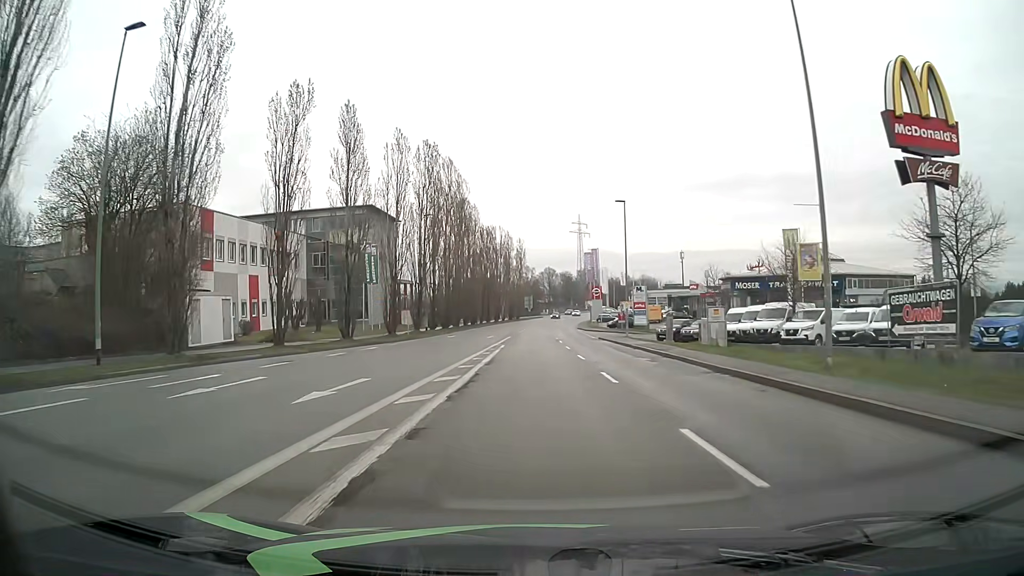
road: tertiary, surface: asphalt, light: Day
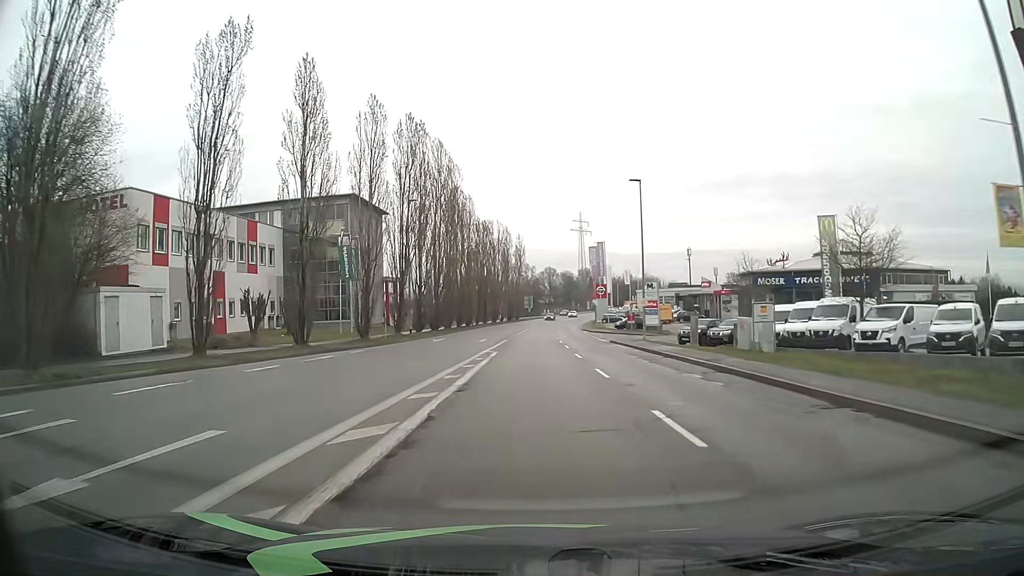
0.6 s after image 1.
(0.0, +7.8) m; 0°
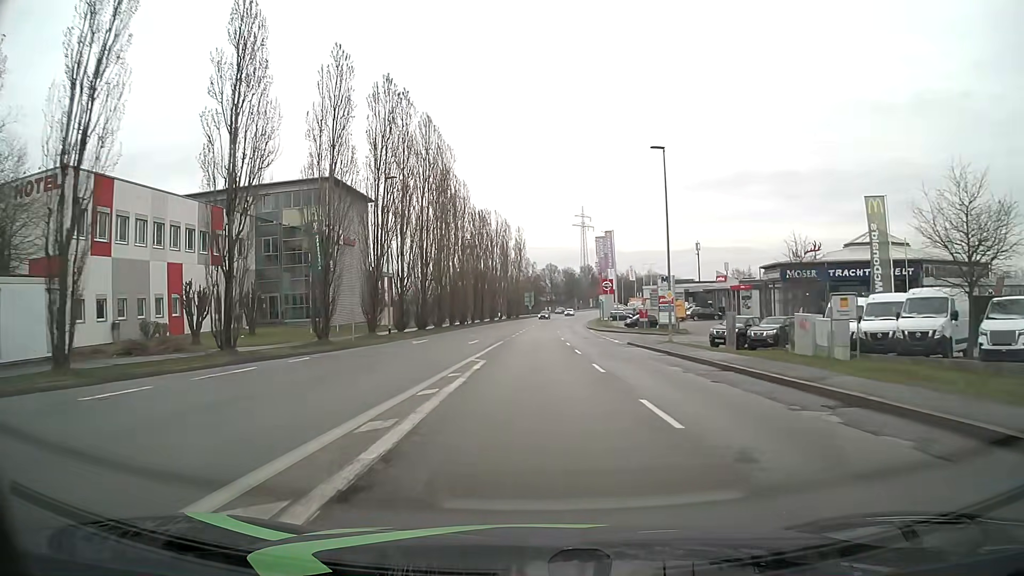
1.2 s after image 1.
(0.0, +8.0) m; 0°
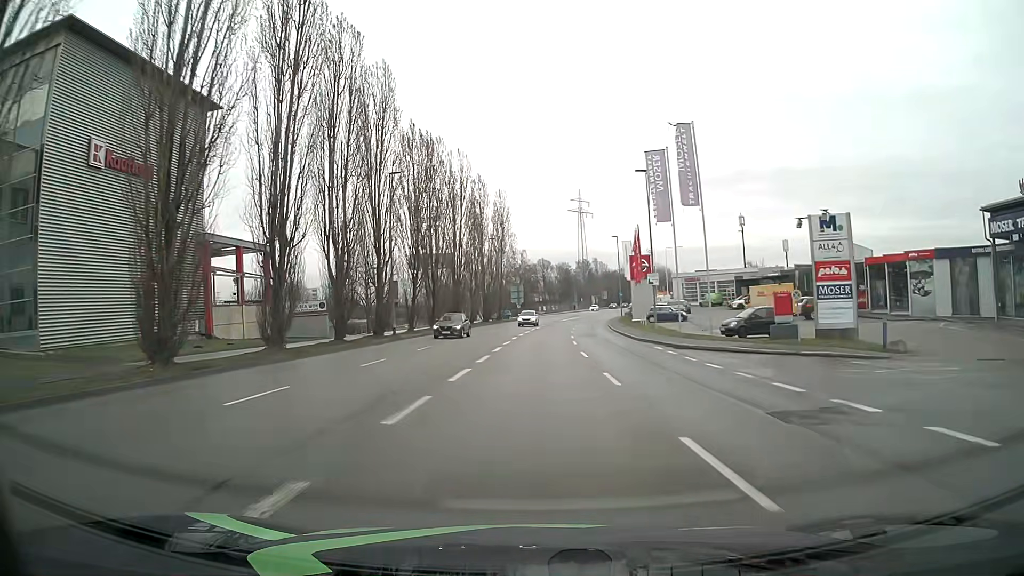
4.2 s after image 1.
(0.0, +39.7) m; 0°
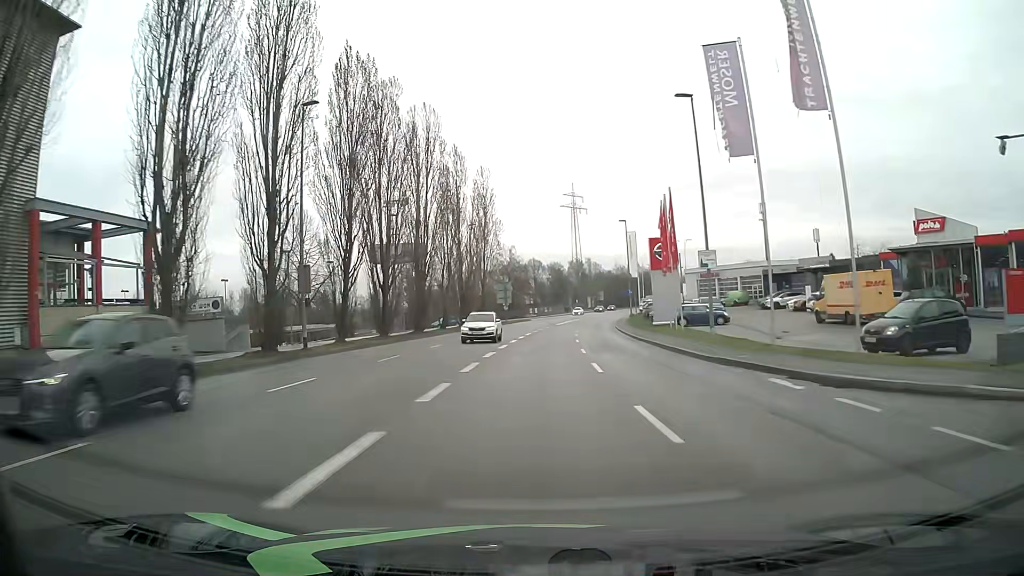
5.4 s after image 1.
(+0.1, +15.6) m; +1°
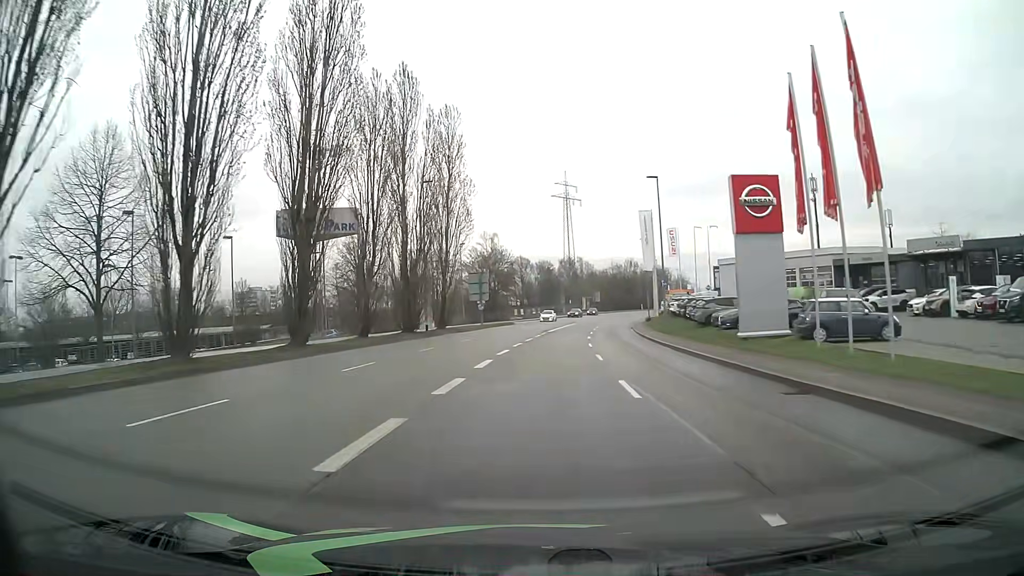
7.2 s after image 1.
(+0.3, +23.1) m; +1°
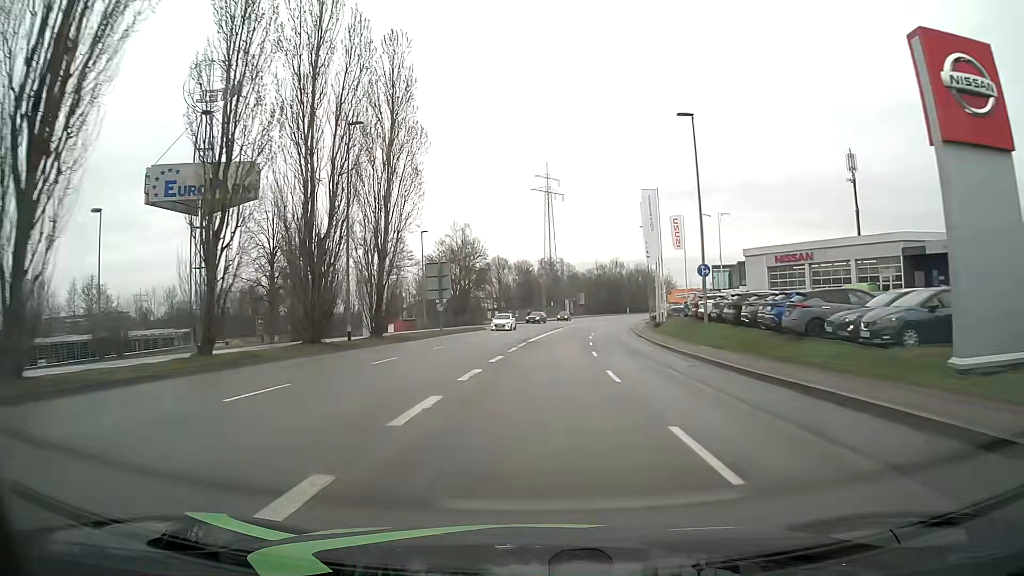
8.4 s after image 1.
(+0.2, +15.3) m; +2°
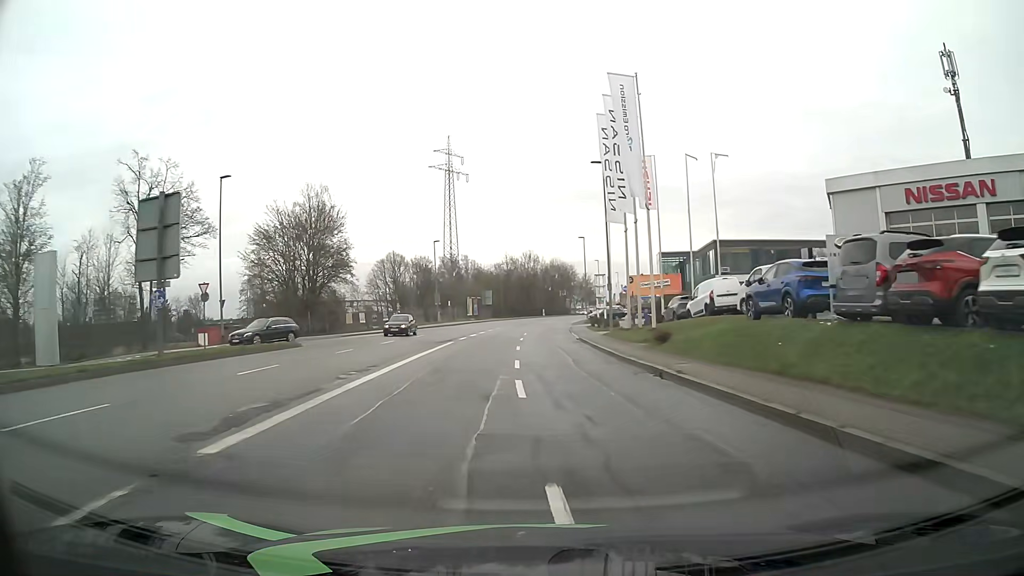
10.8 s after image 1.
(+2.0, +30.5) m; +8°
(0, +10) (+1, +20) (+1, +30) (+1, +40) (+1, +50) (+2, +60) (+2, +70) (+3, +80) (+4, +90) (+5, +100) m
